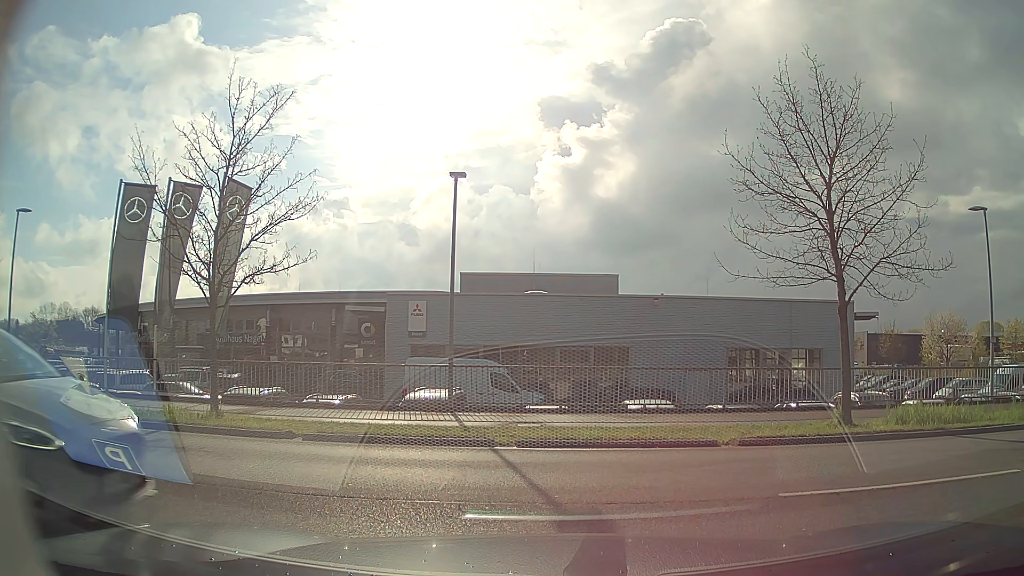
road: residential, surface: asphalt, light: Day
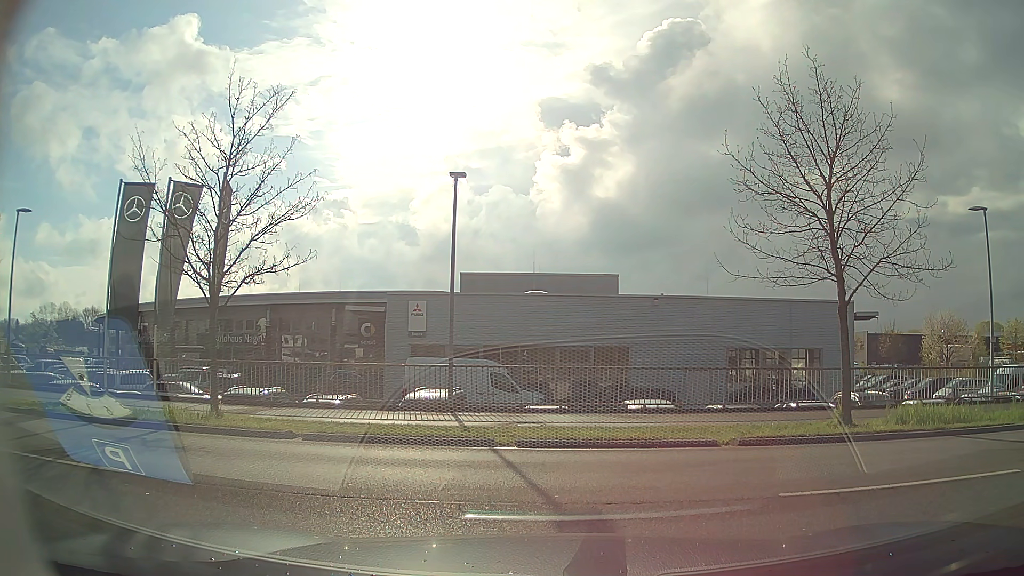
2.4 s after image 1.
(0.0, 0.0) m; 0°
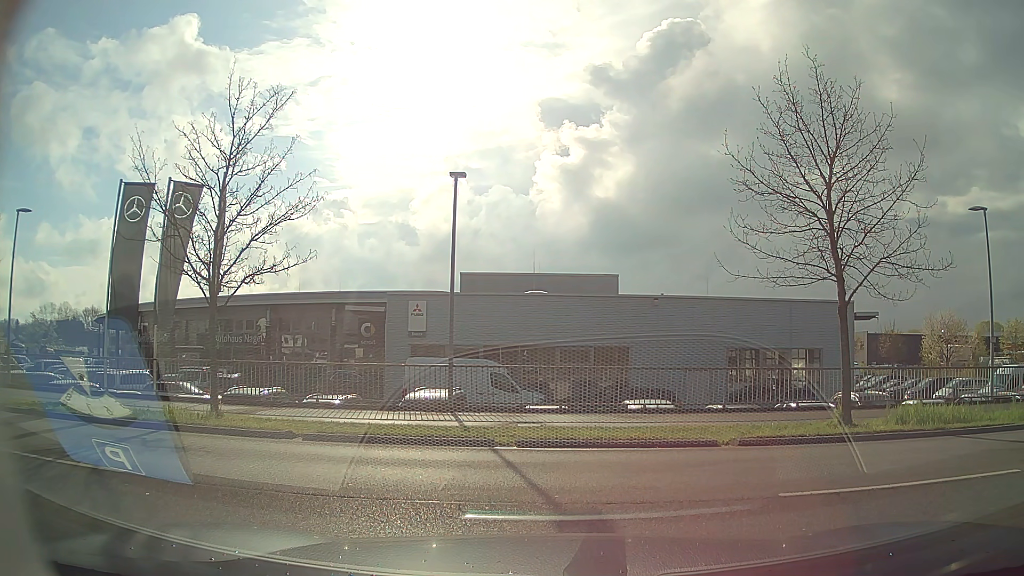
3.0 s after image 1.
(0.0, 0.0) m; 0°
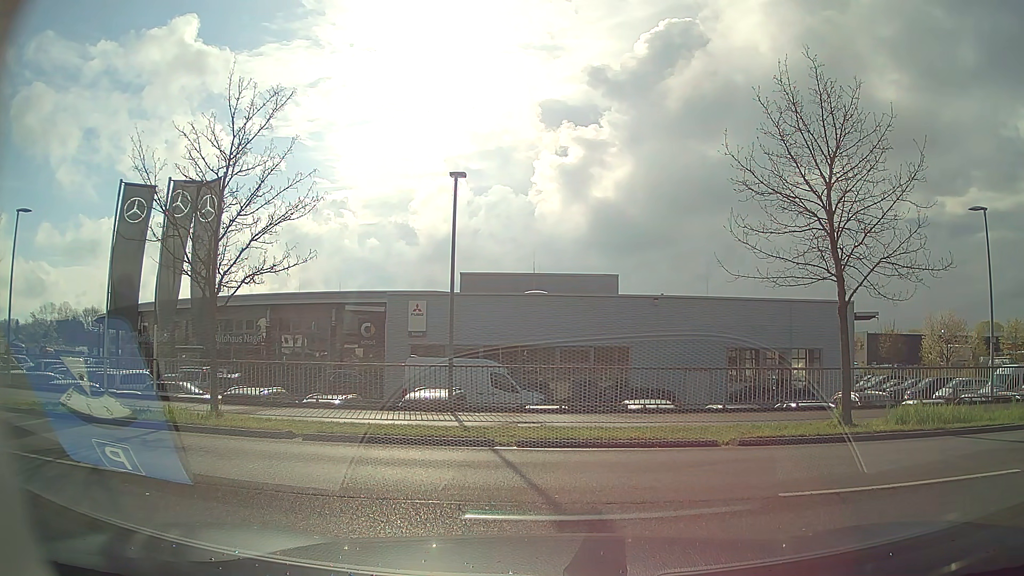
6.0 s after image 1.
(0.0, 0.0) m; 0°
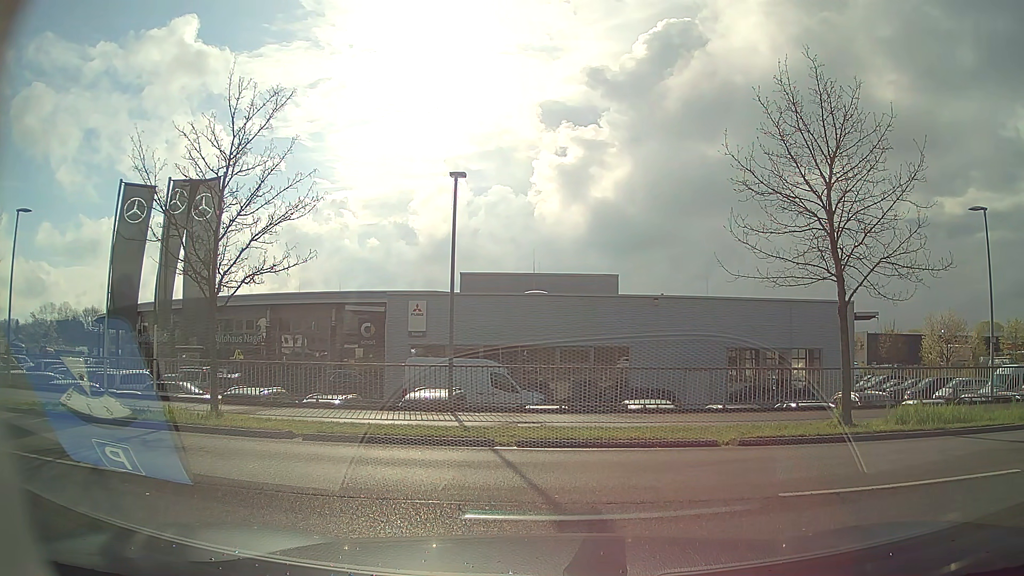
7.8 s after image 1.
(0.0, 0.0) m; 0°
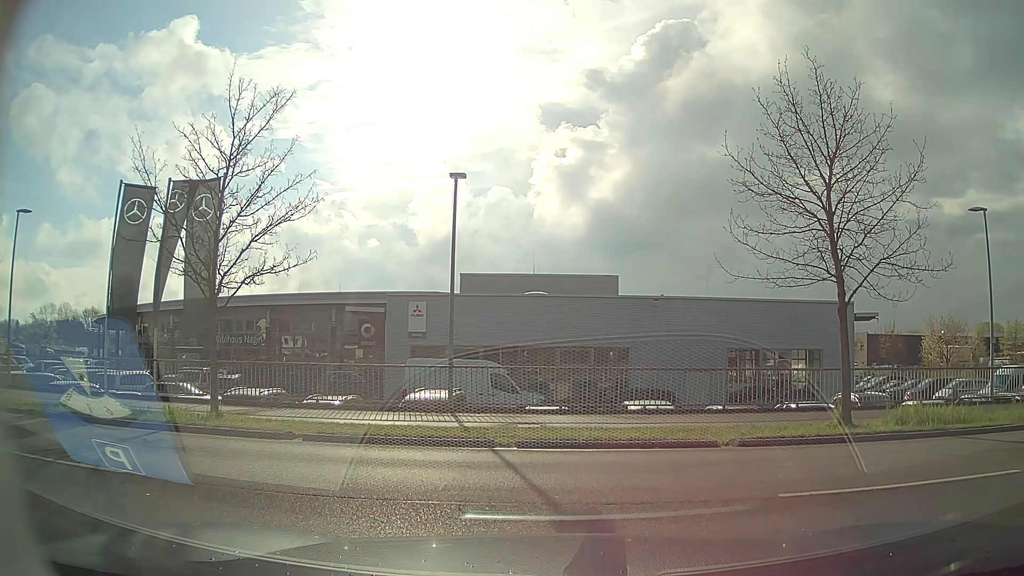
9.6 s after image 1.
(0.0, 0.0) m; 0°
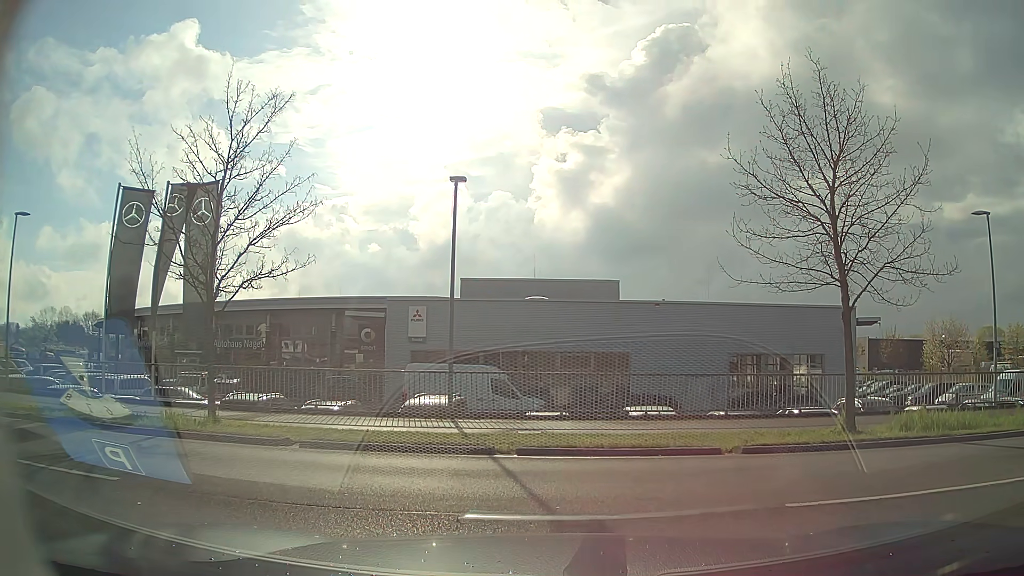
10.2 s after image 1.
(0.0, +0.2) m; 0°
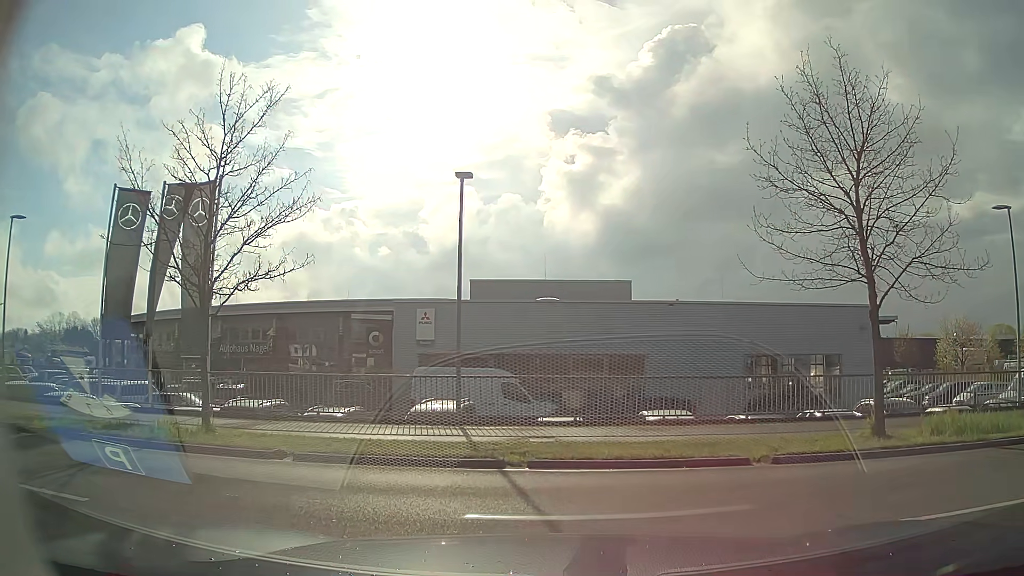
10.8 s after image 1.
(0.0, +0.9) m; +2°
